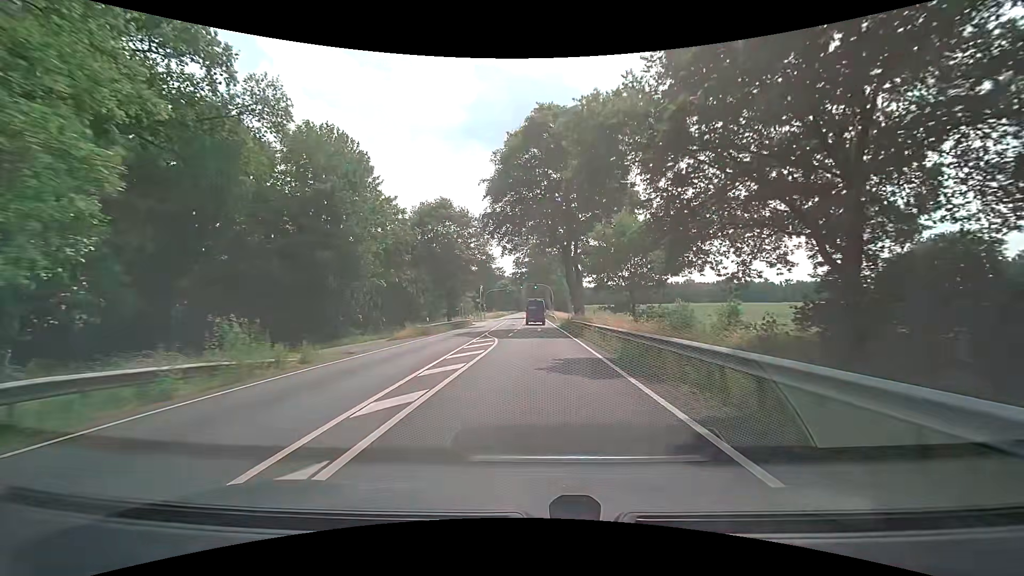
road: primary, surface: asphalt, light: Day
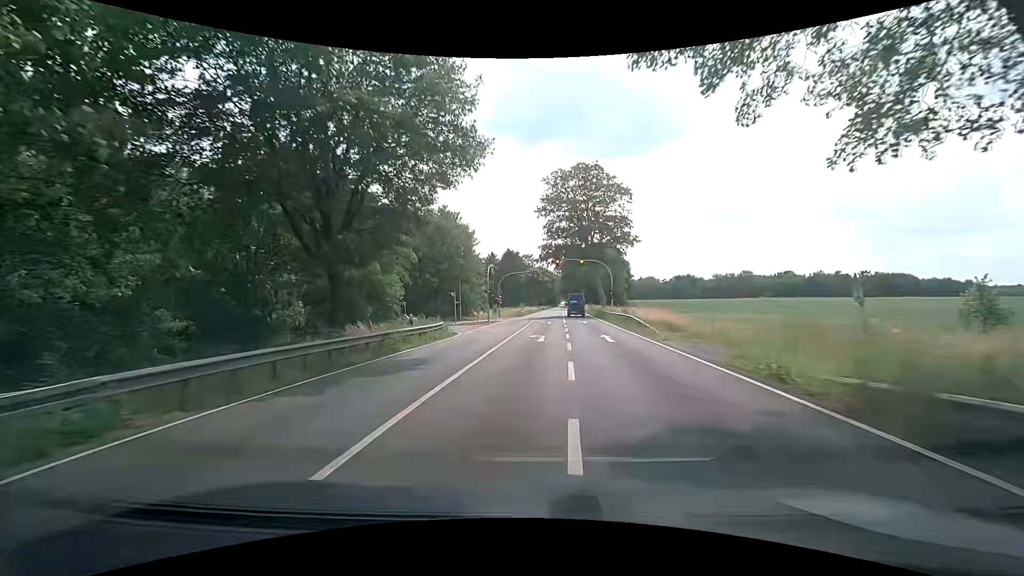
(-1.3, +36.8) m; -5°
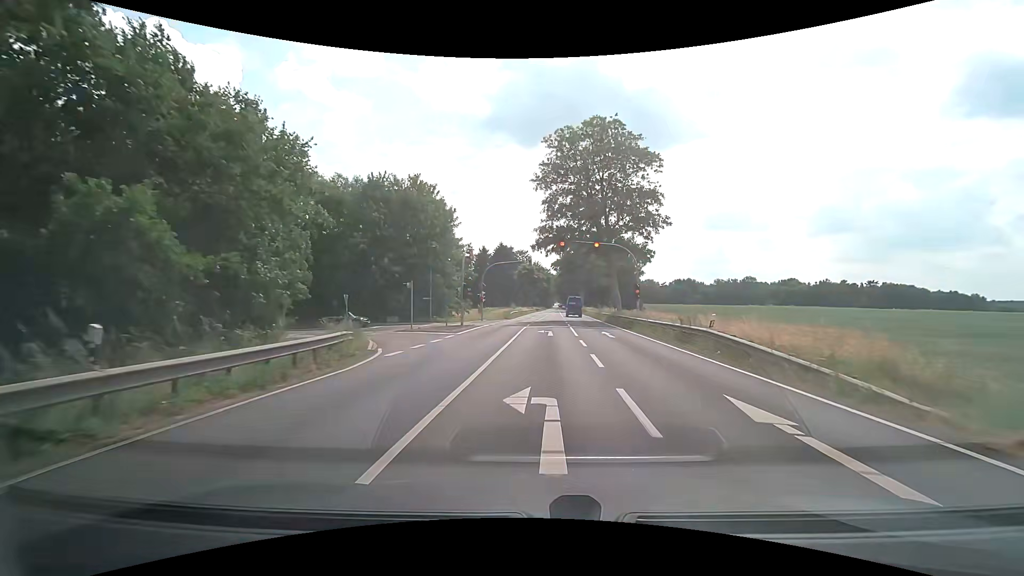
(+0.1, +15.1) m; +1°
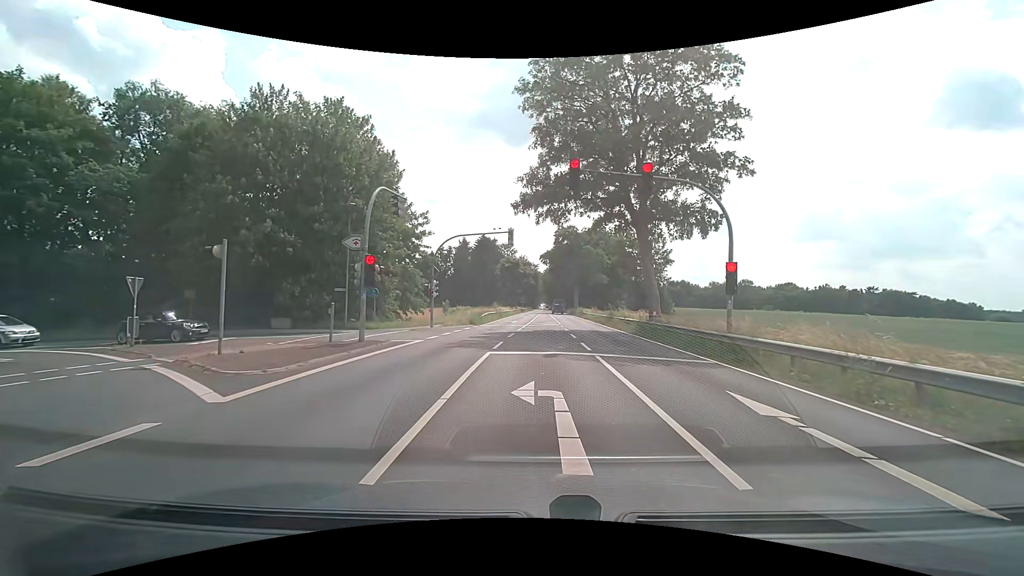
(+0.3, +18.6) m; +2°
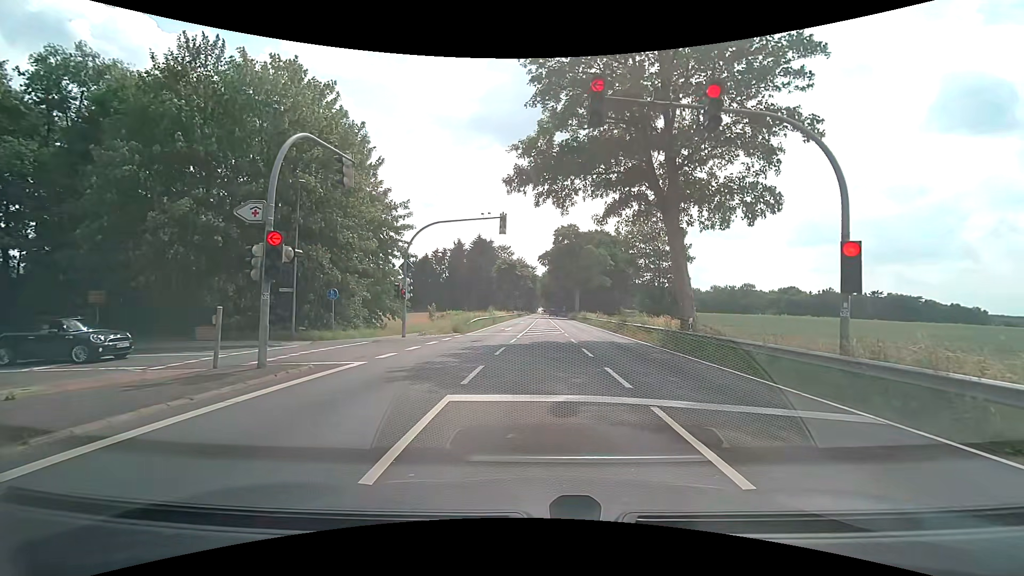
(0.0, +6.2) m; 0°
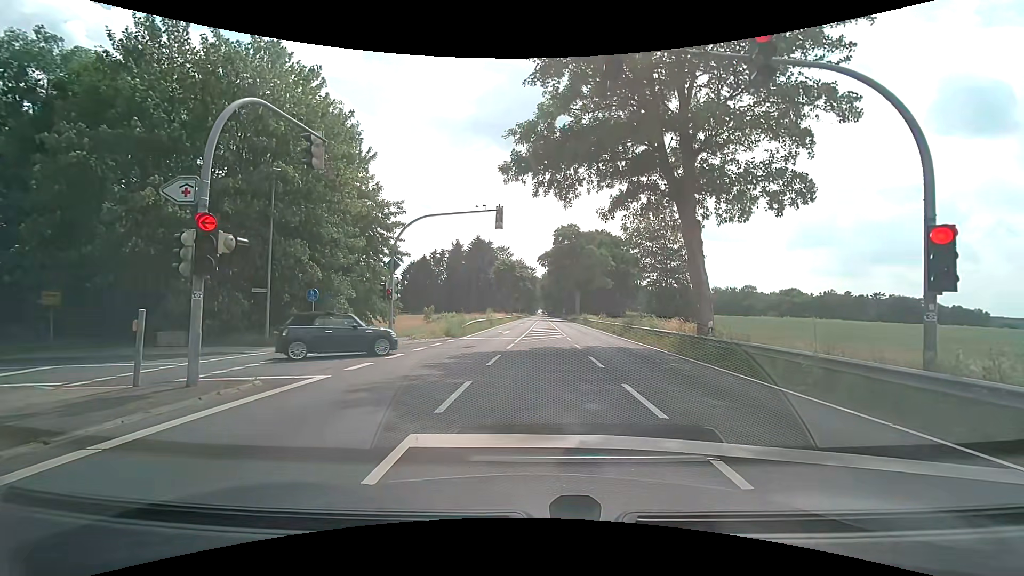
(0.0, +2.2) m; -1°
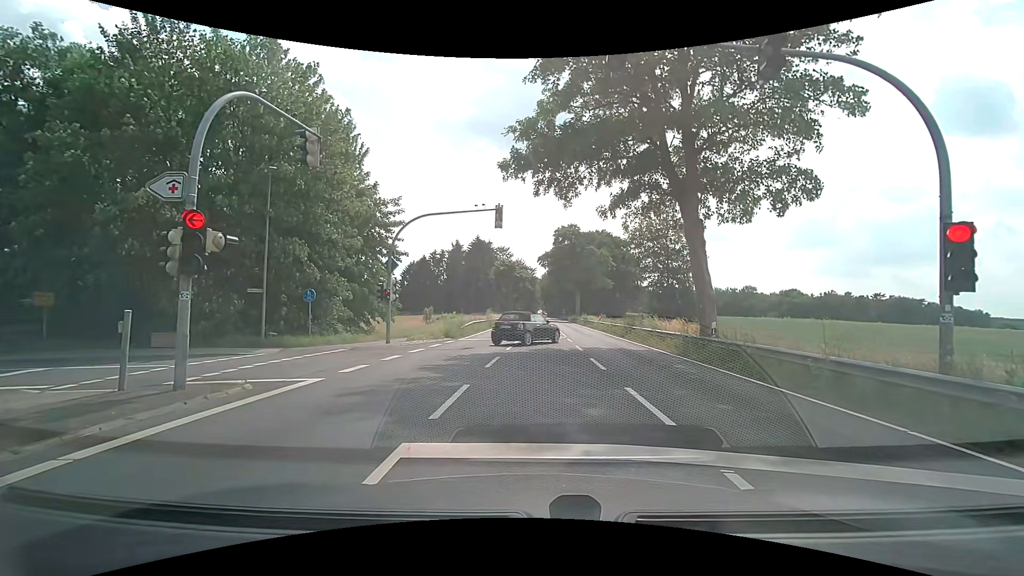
(0.0, +0.3) m; 0°
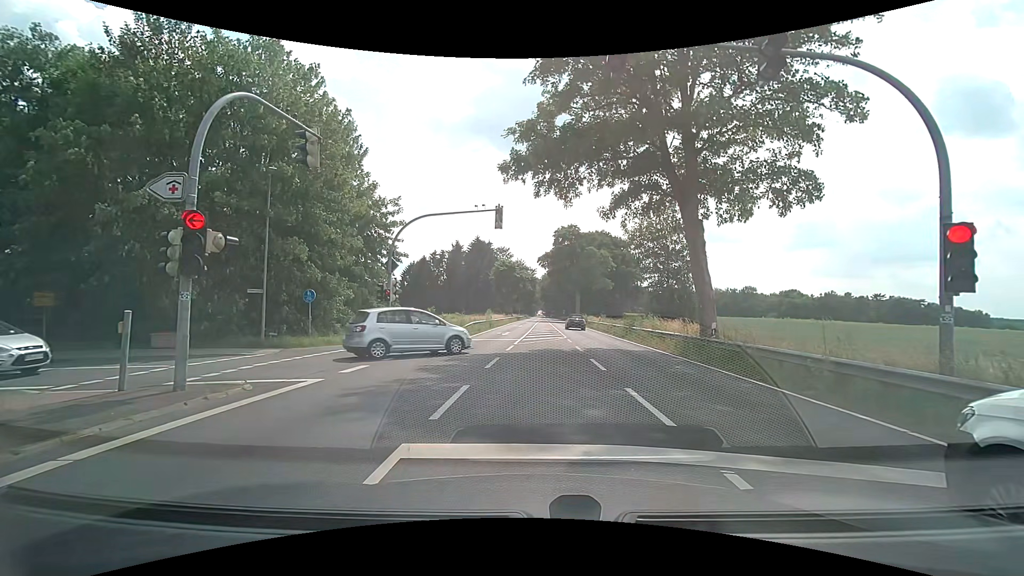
(0.0, +0.1) m; 0°
(0, +10) (-5, +18) (-15, +19) (-25, +19) (-35, +19) (-45, +20) (-55, +20) (-65, +21) (-75, +22) (-85, +23) m
